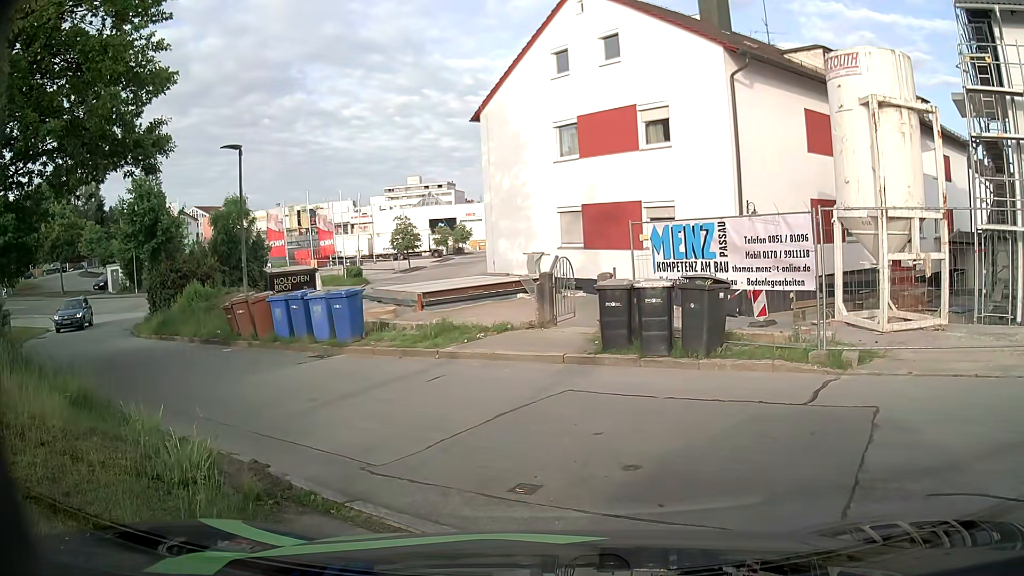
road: residential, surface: asphalt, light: Day
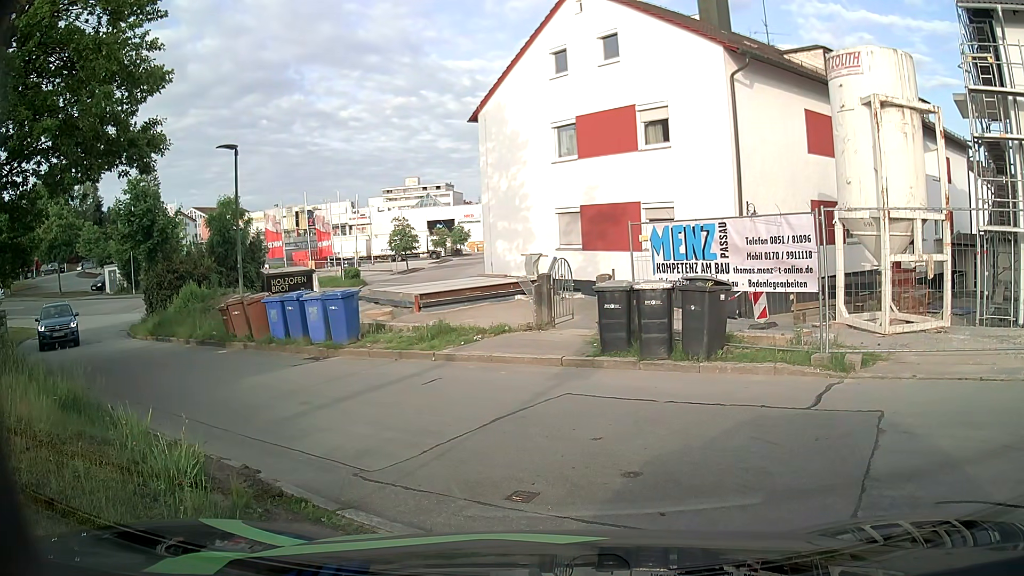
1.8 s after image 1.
(0.0, +0.2) m; 0°
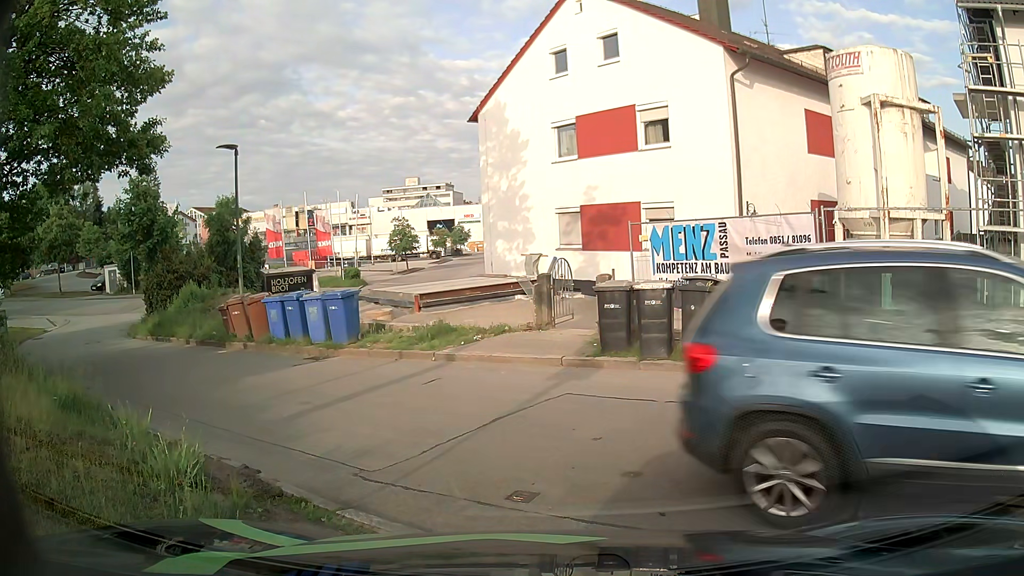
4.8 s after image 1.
(0.0, 0.0) m; 0°
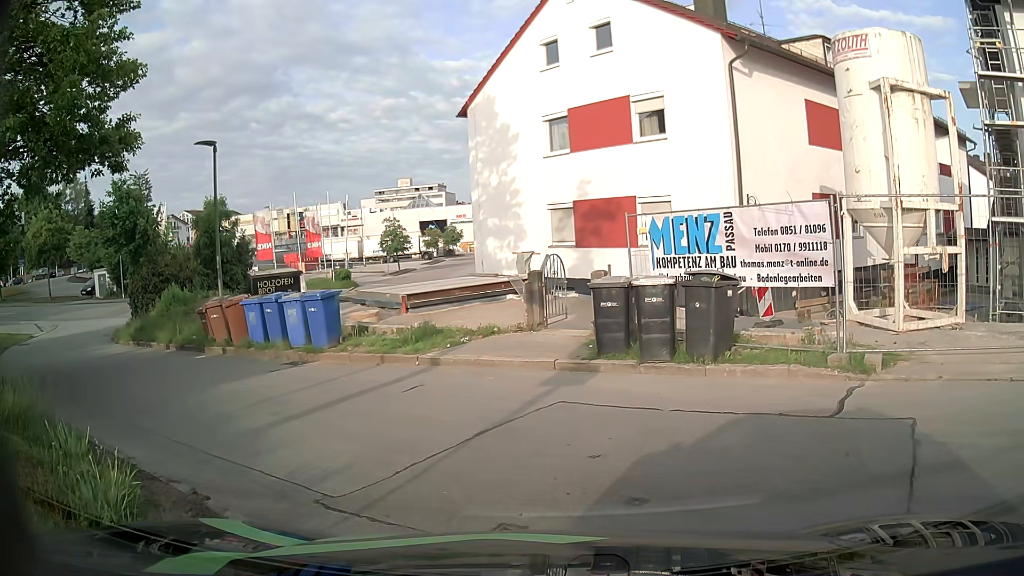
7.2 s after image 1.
(0.0, +0.8) m; 0°
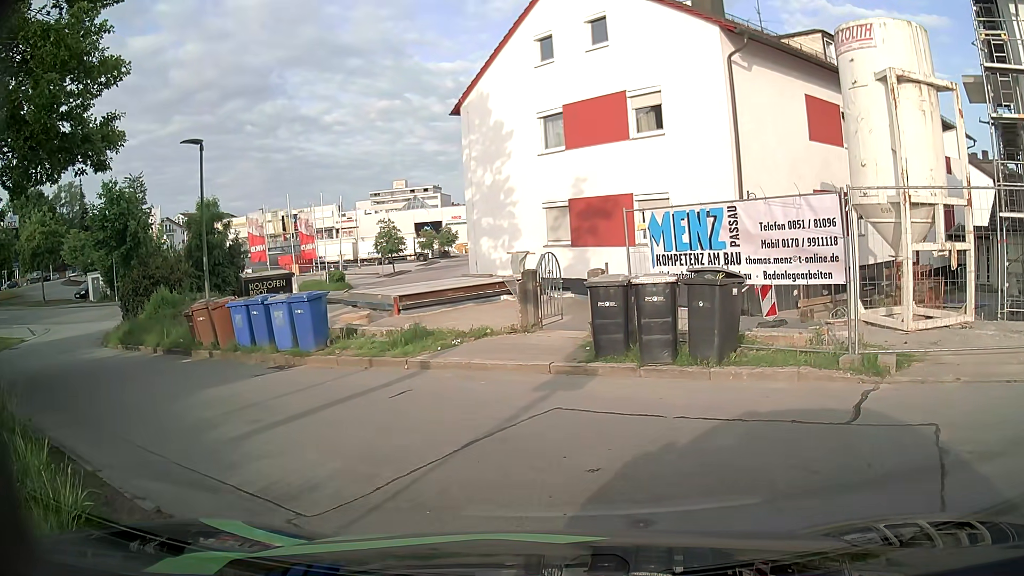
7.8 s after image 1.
(0.0, +0.5) m; 0°
